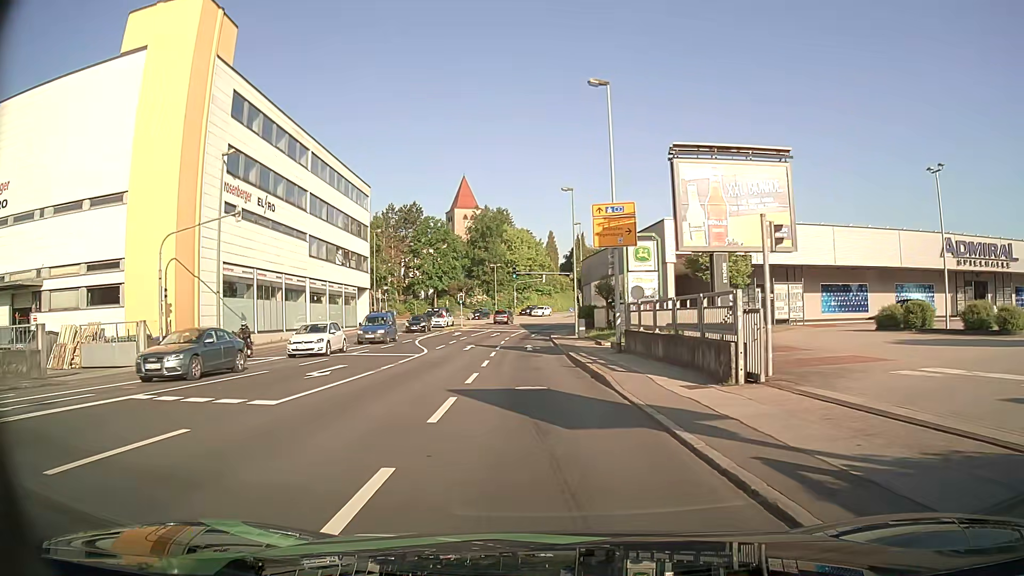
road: tertiary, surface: asphalt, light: Day
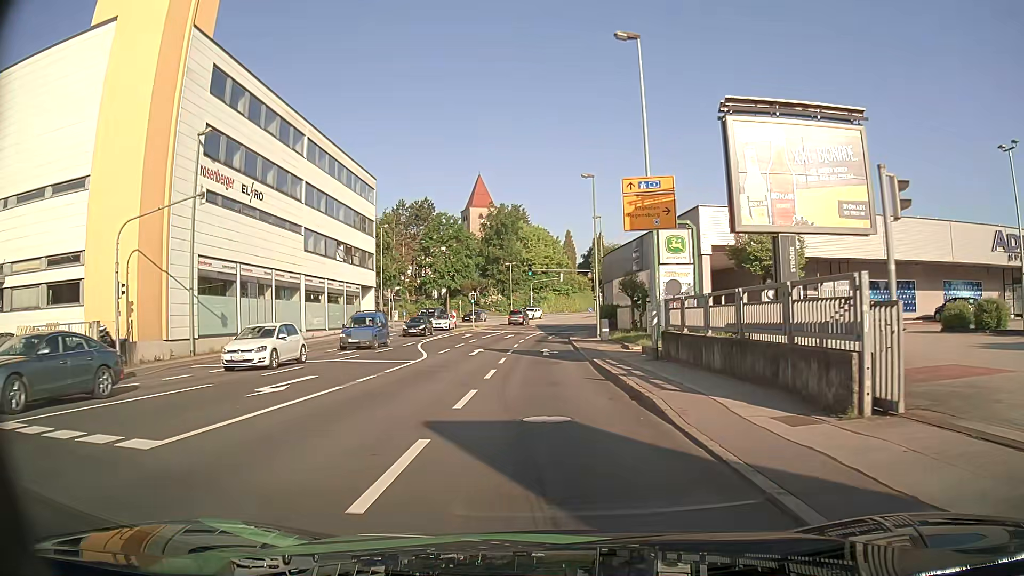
(-0.1, +4.5) m; -1°
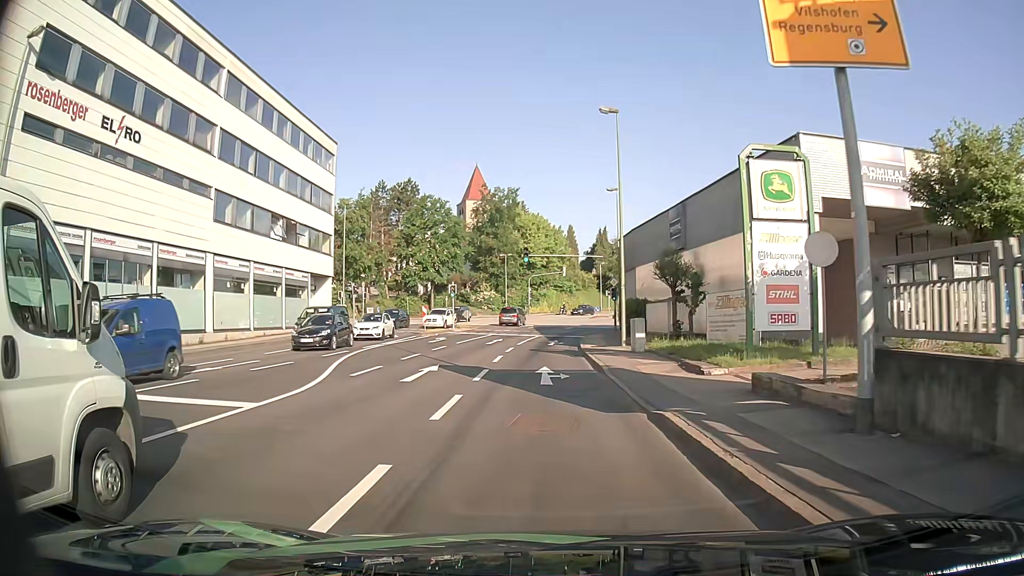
(-0.1, +13.5) m; 0°
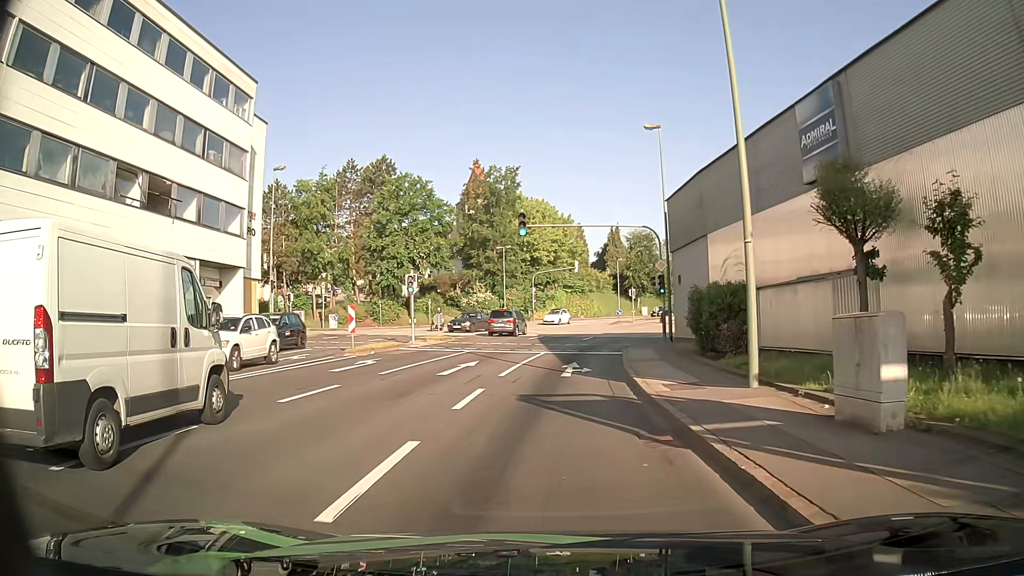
(-0.1, +16.9) m; 0°
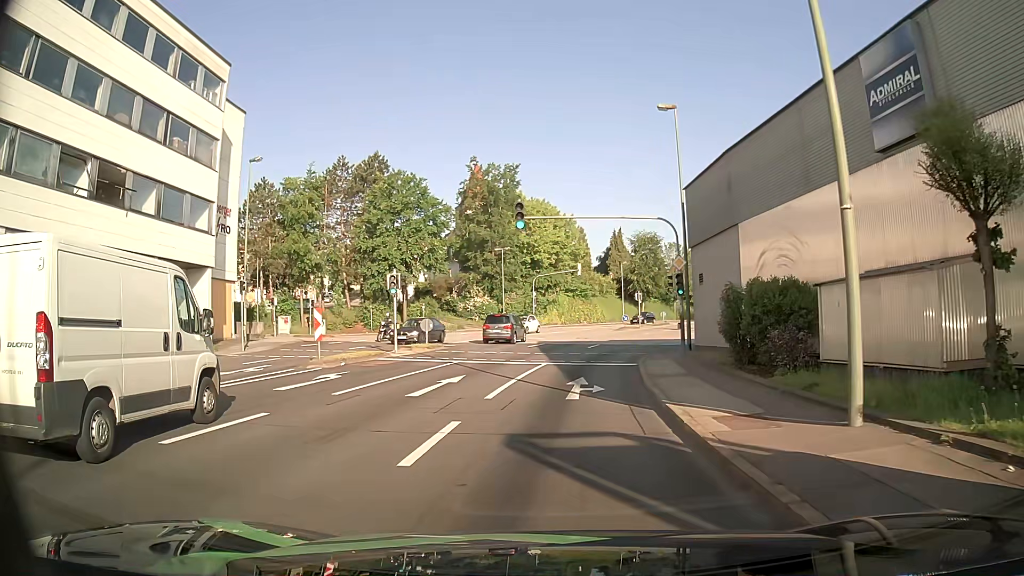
(0.0, +3.9) m; -2°
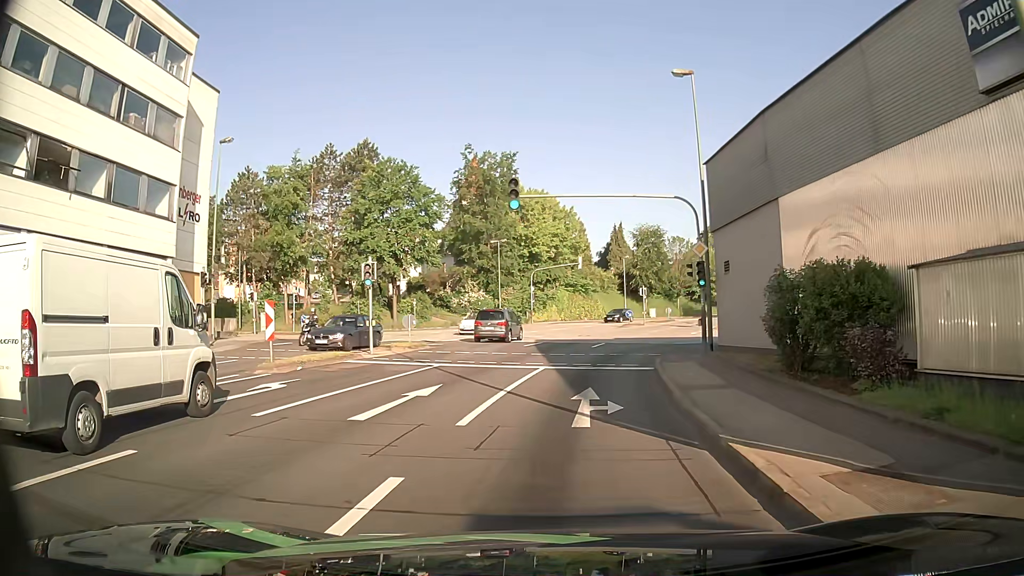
(0.0, +3.7) m; +1°
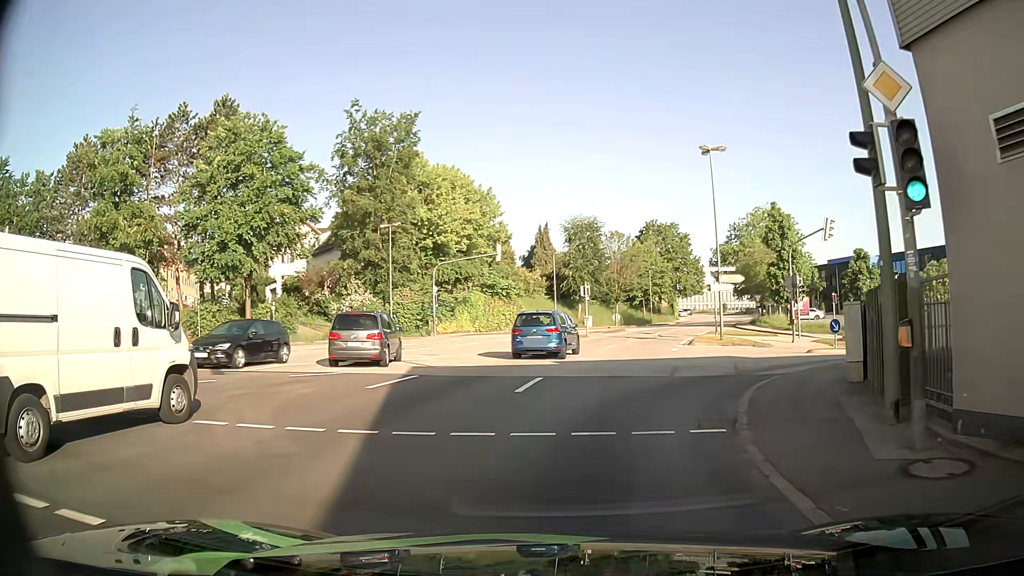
(+0.7, +16.4) m; +6°
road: tertiary_link
